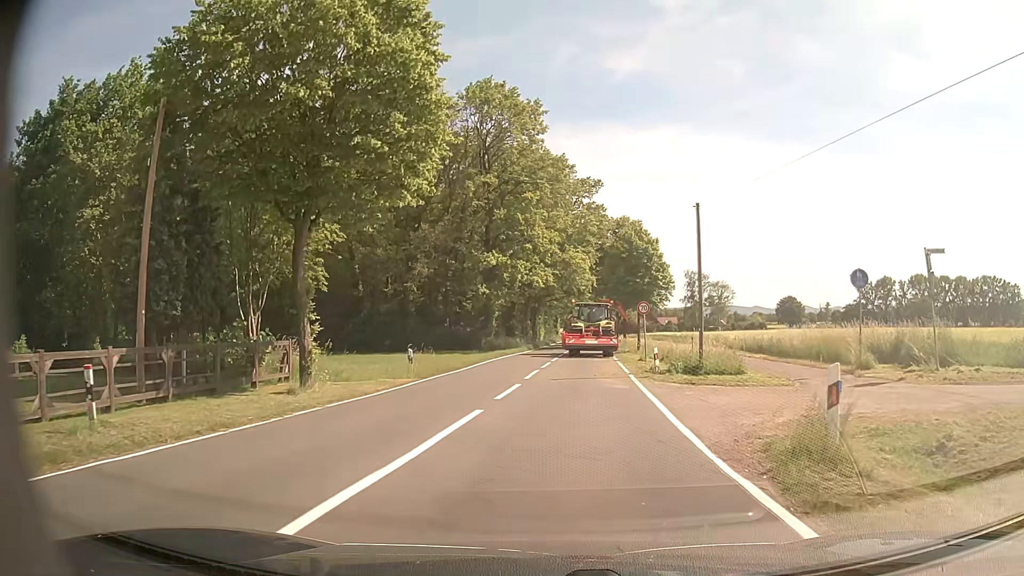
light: Day
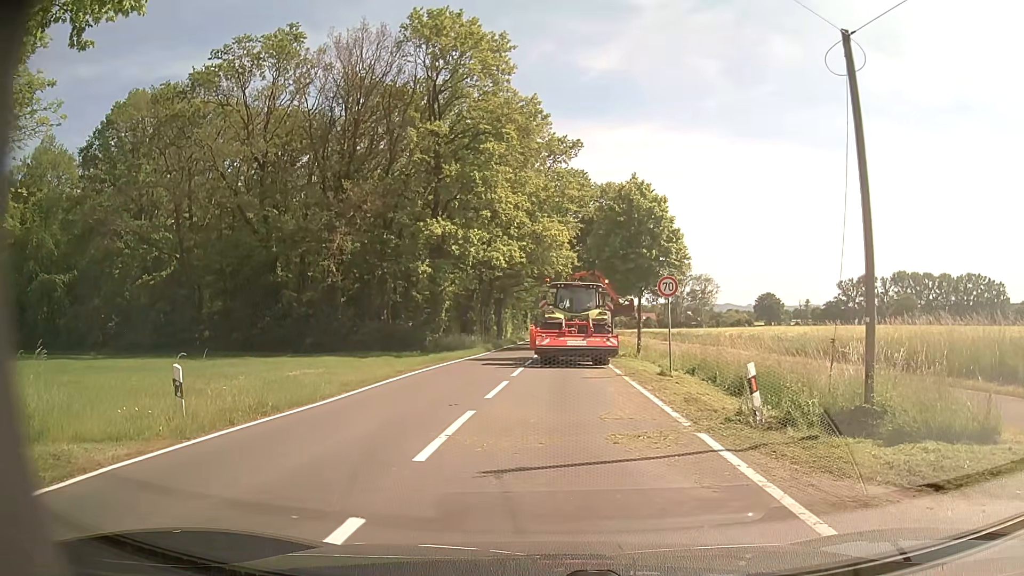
(+0.2, +12.7) m; +2°
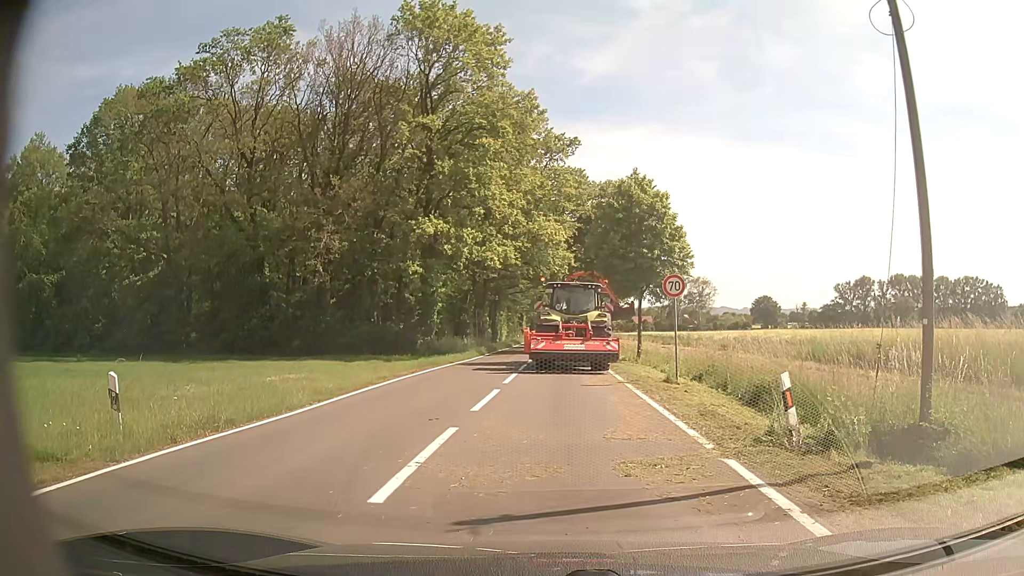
(0.0, +1.4) m; +2°
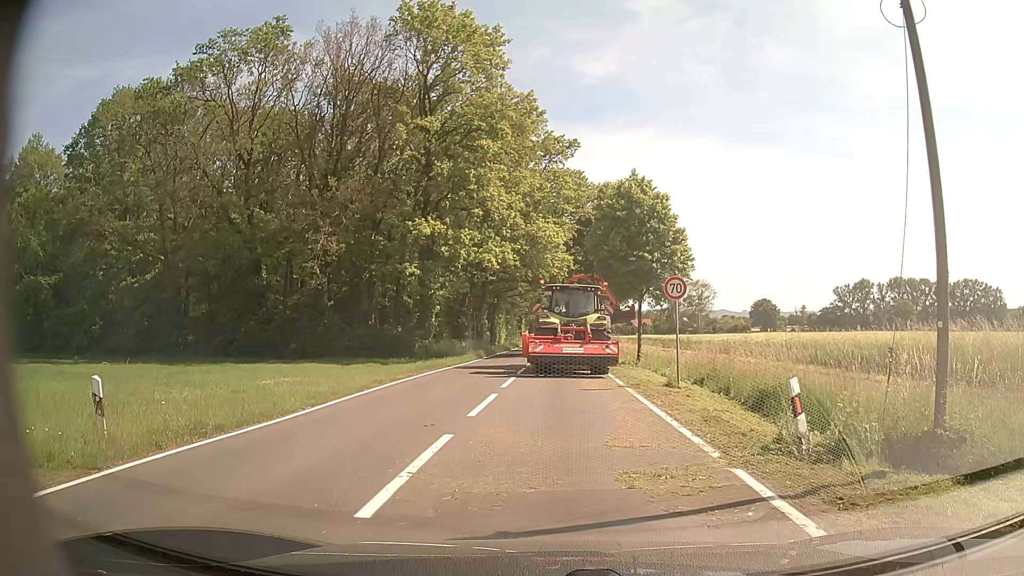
(0.0, +0.3) m; 0°
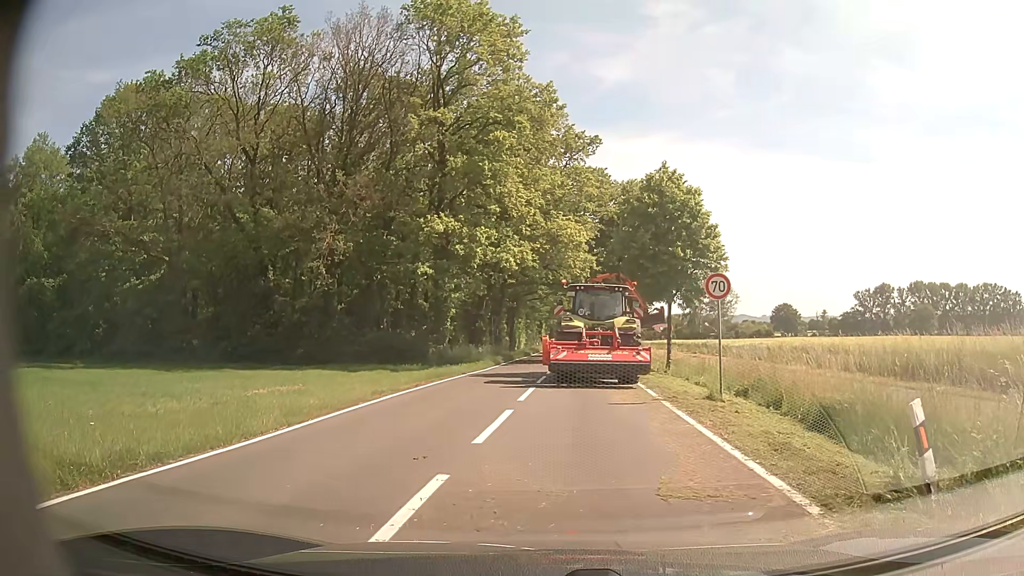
(0.0, +2.5) m; -3°
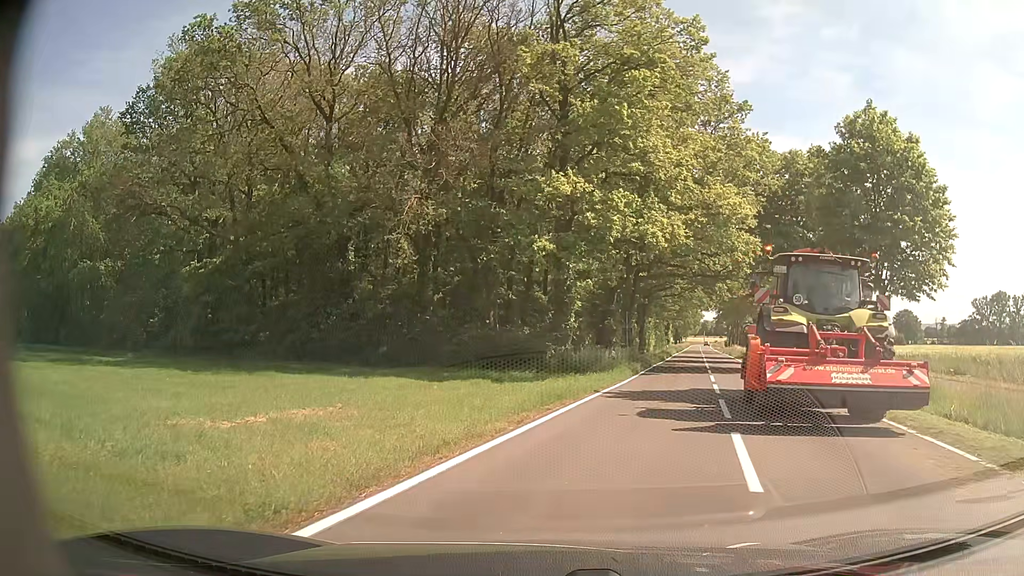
(-1.1, +8.8) m; -10°
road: tertiary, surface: asphalt
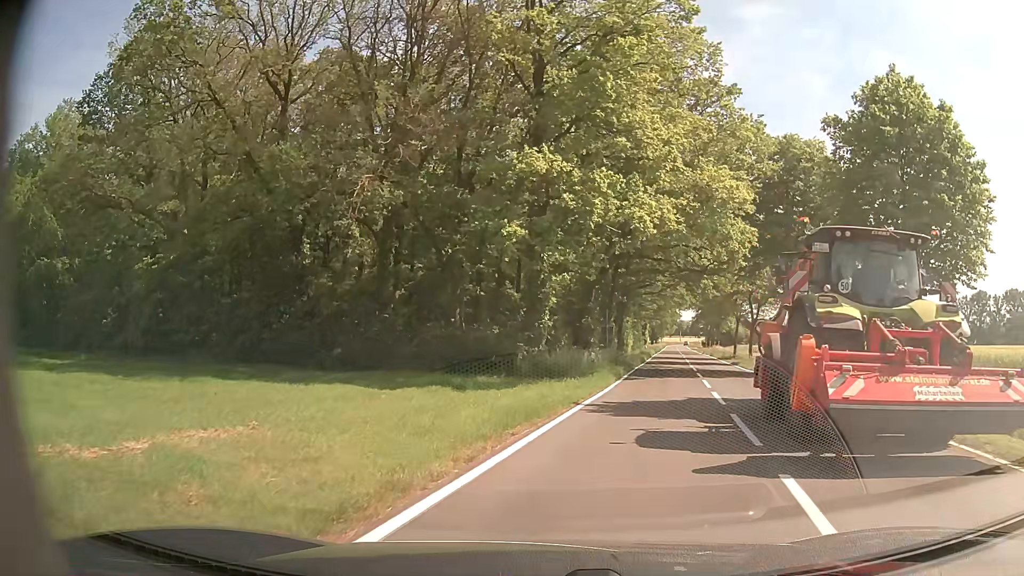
(+0.1, +3.4) m; +2°
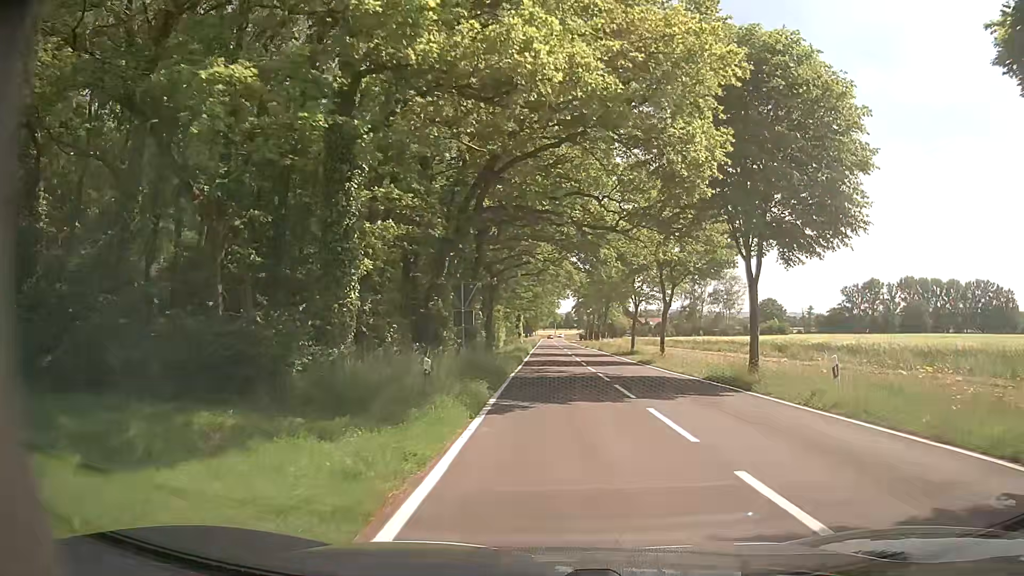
(+1.2, +12.8) m; +10°
(+1, +10) (+2, +20) (+2, +30) (+3, +40) (+4, +50) (+4, +60) (+4, +70) (+4, +80) (+4, +90) (+4, +100) m
